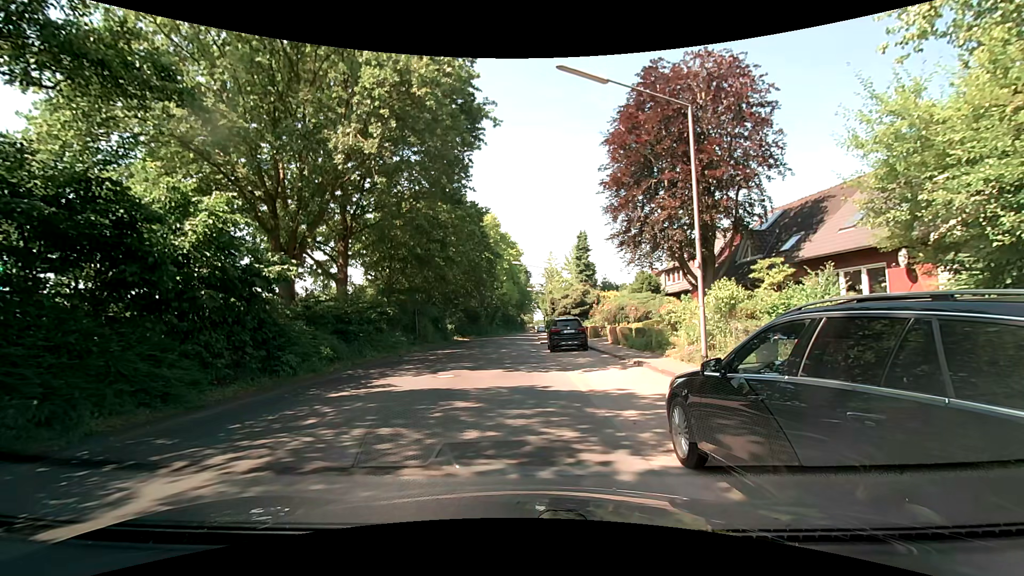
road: unclassified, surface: asphalt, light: Day
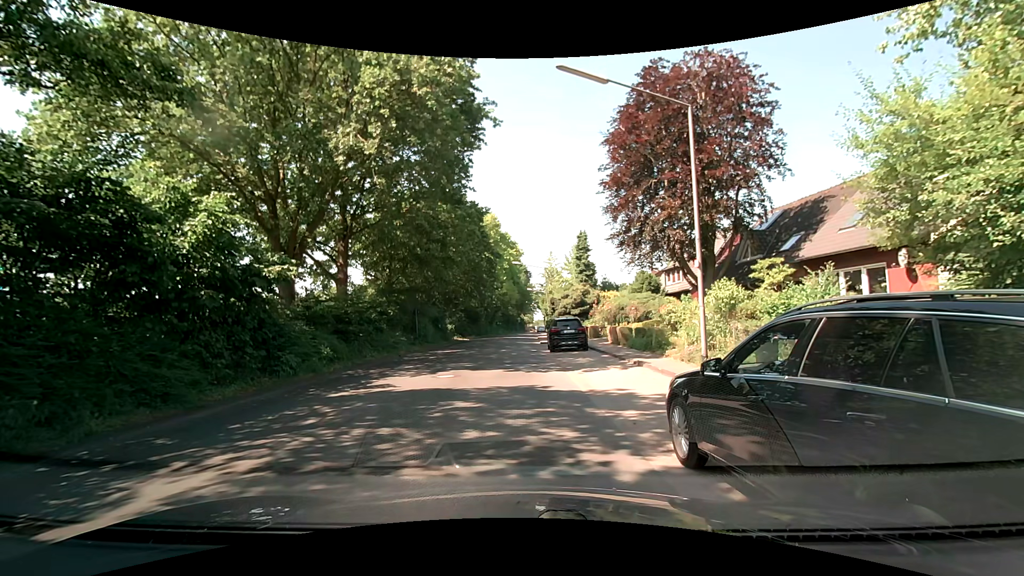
(0.0, 0.0) m; 0°
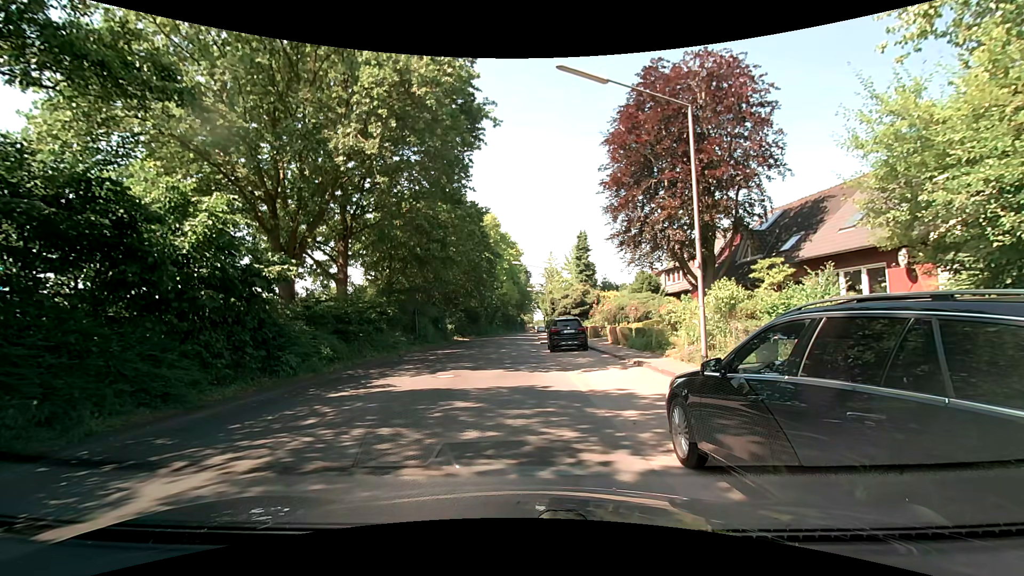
(0.0, 0.0) m; 0°
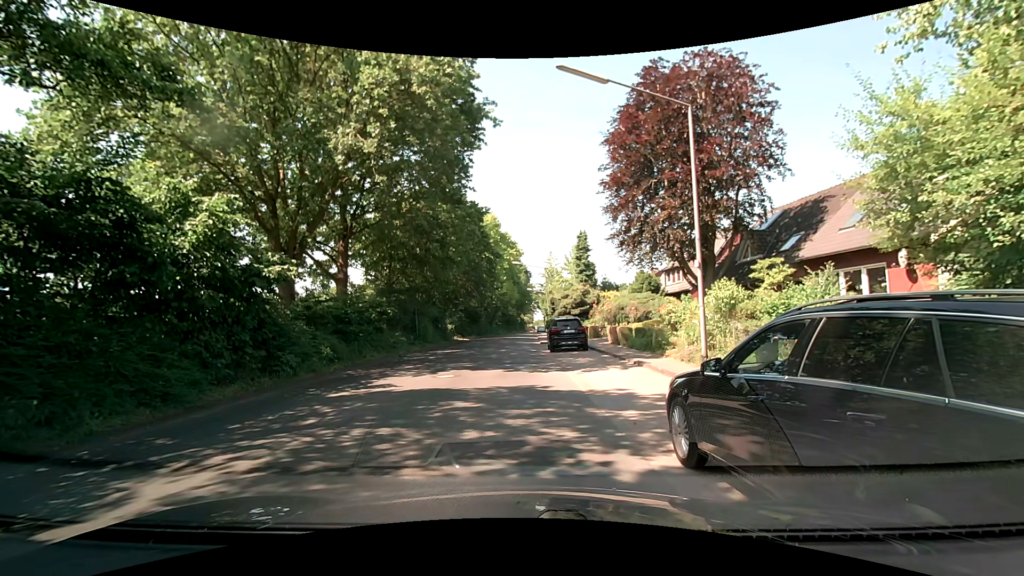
(0.0, 0.0) m; 0°
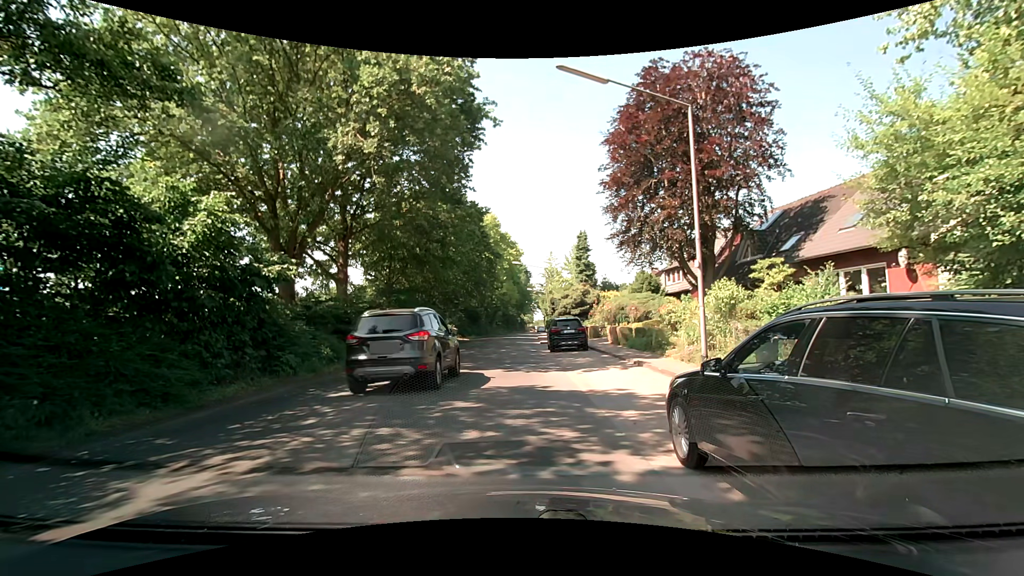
(0.0, 0.0) m; 0°
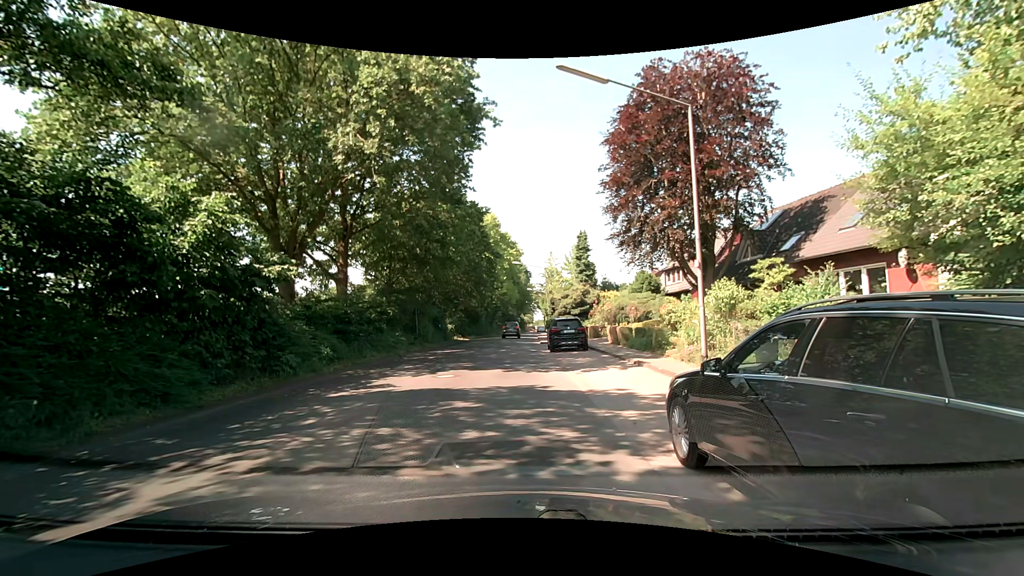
(0.0, 0.0) m; 0°
